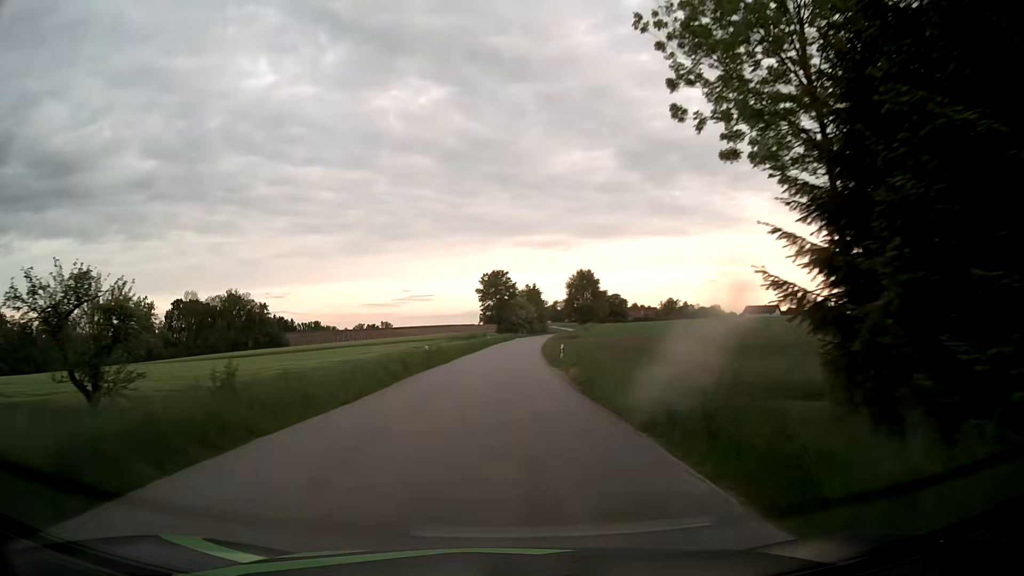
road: tertiary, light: Day
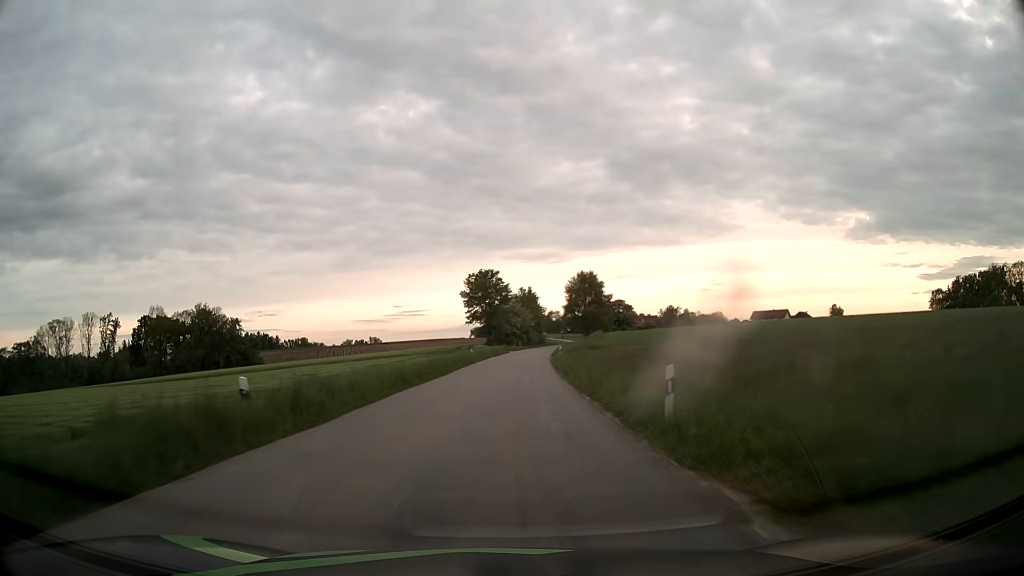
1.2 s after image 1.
(+0.2, +23.9) m; +1°
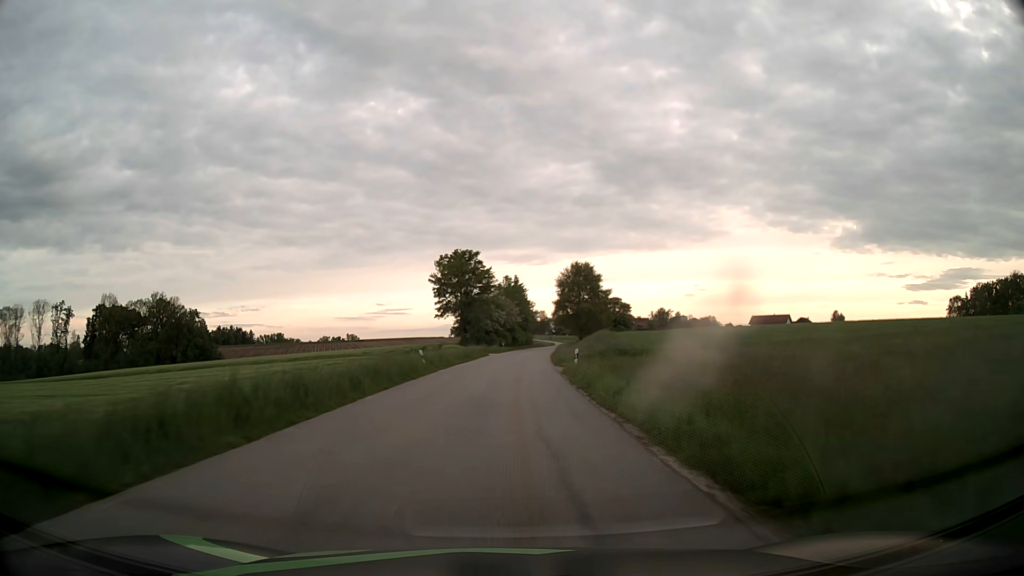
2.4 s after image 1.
(+0.3, +23.5) m; +1°
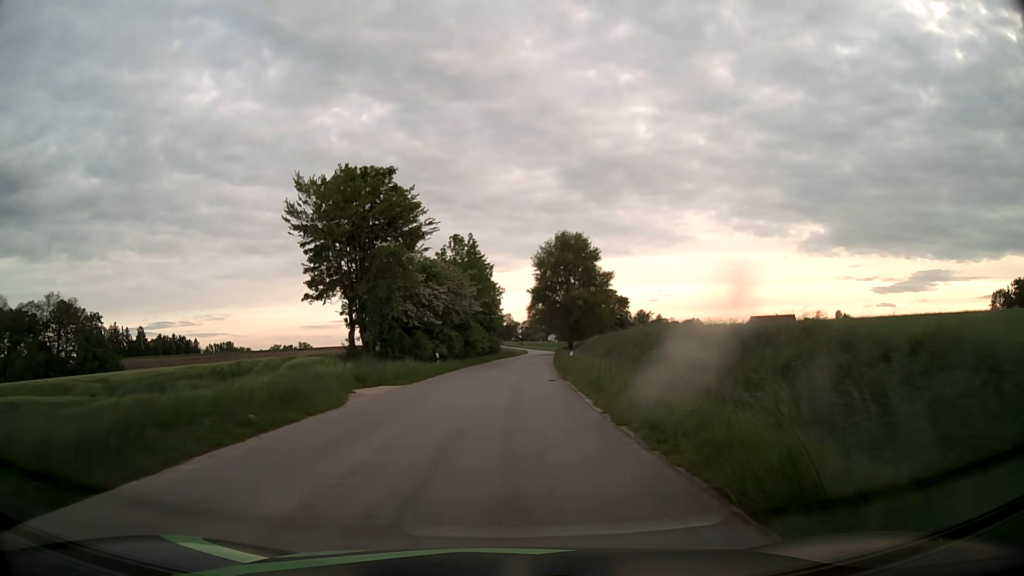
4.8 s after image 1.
(+1.4, +46.4) m; +3°
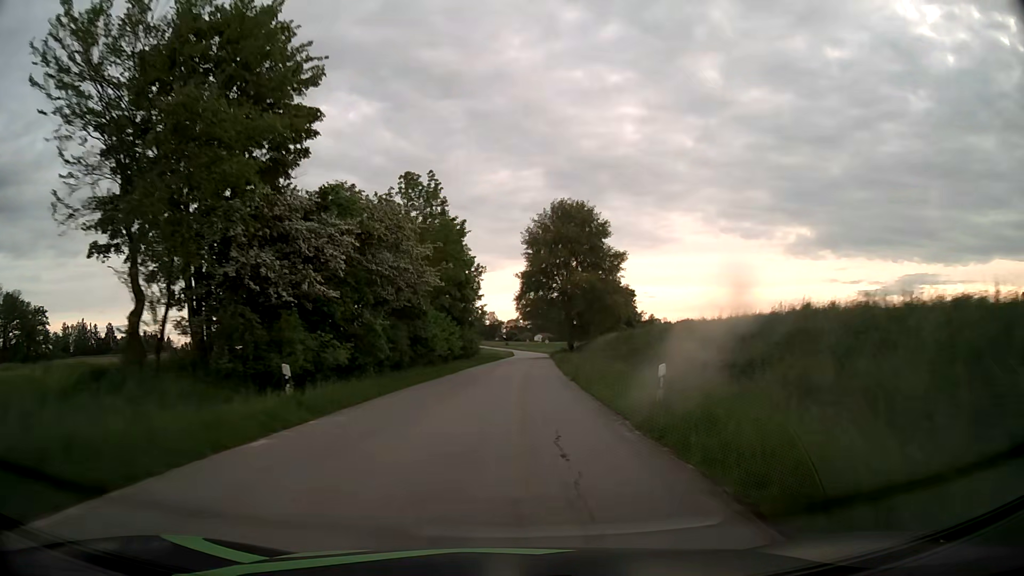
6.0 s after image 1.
(+0.3, +22.9) m; +1°
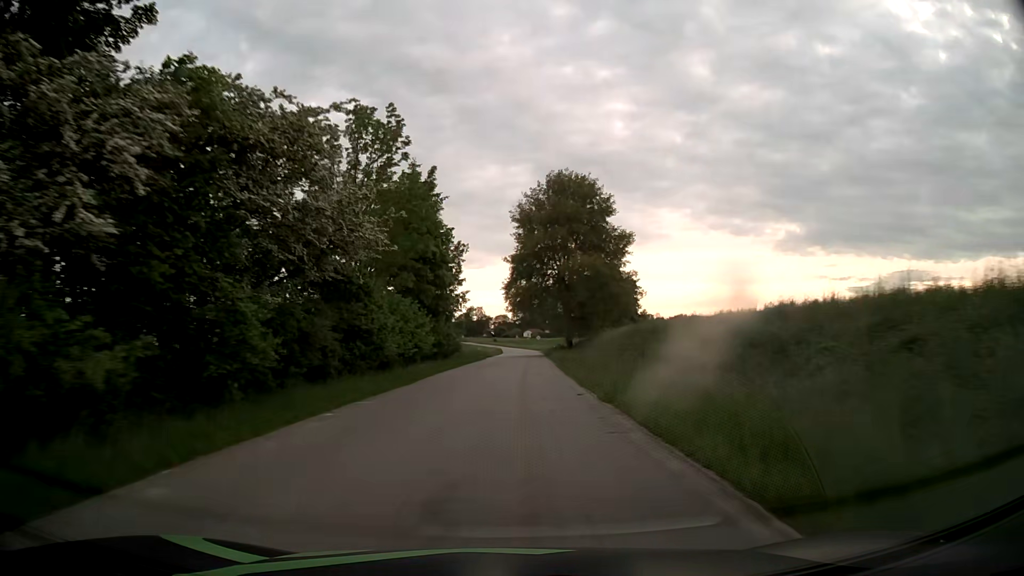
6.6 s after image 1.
(+0.1, +11.3) m; +1°
(0, +10) (0, +20) (+1, +30) (+1, +40) (+1, +50) (+2, +60) (+2, +70) (+2, +80) (+3, +90) (+3, +100) m
